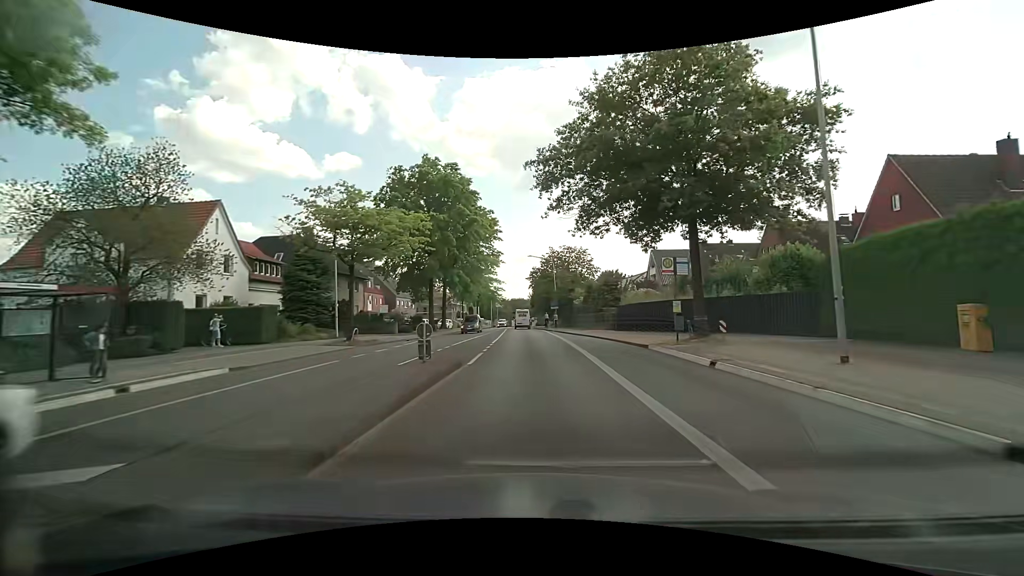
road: secondary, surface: asphalt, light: Day
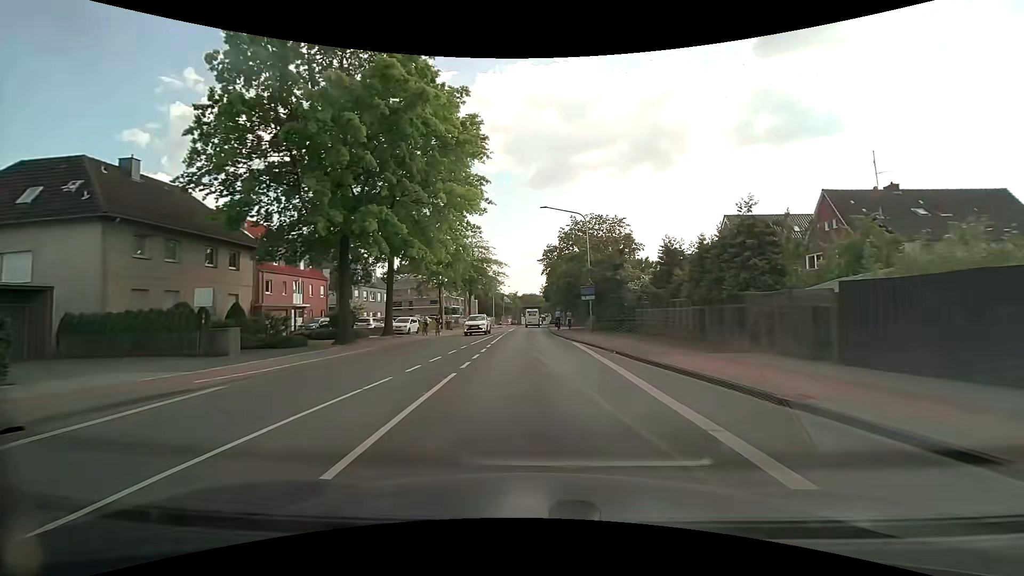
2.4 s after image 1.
(-0.5, +28.5) m; -1°
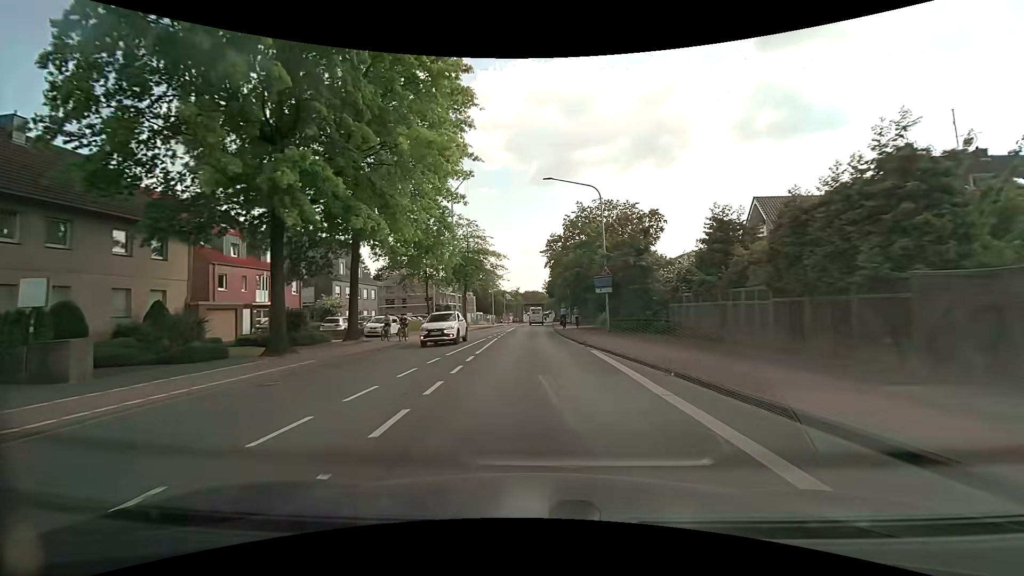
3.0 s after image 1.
(0.0, +7.4) m; 0°
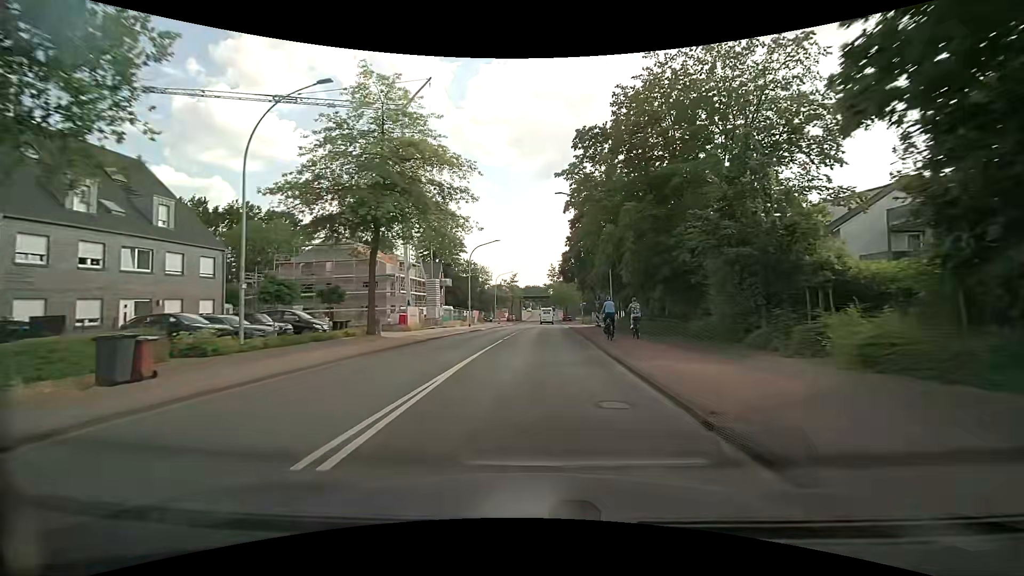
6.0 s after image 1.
(-0.4, +37.3) m; 0°
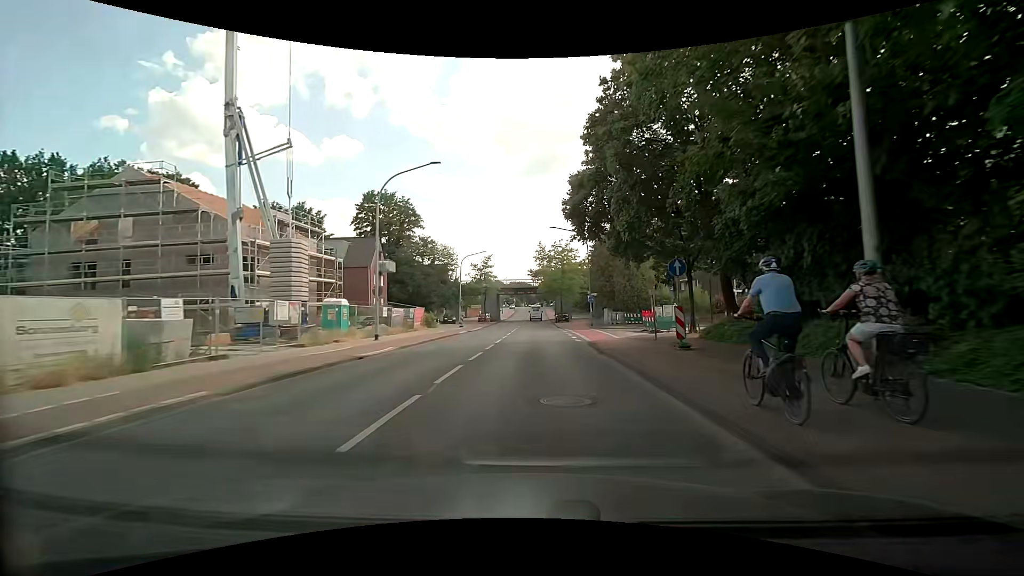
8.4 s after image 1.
(+0.6, +28.9) m; +2°
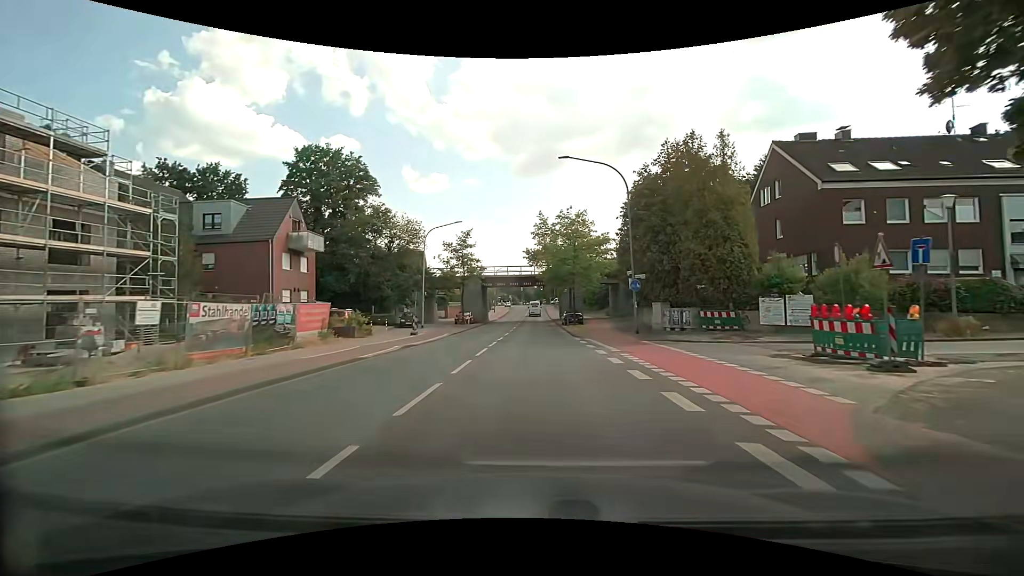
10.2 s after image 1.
(0.0, +21.4) m; 0°
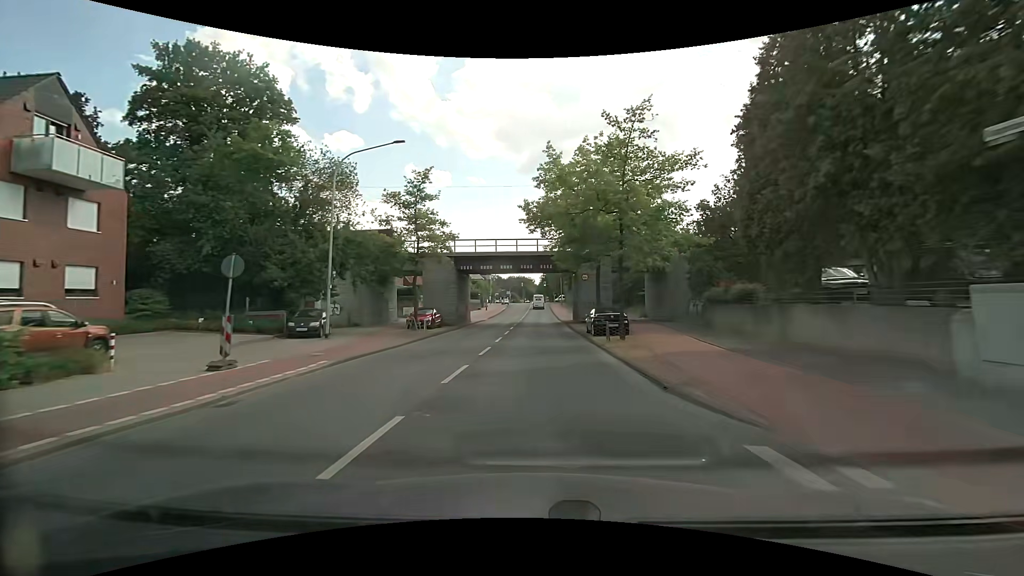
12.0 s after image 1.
(-0.1, +21.4) m; -1°
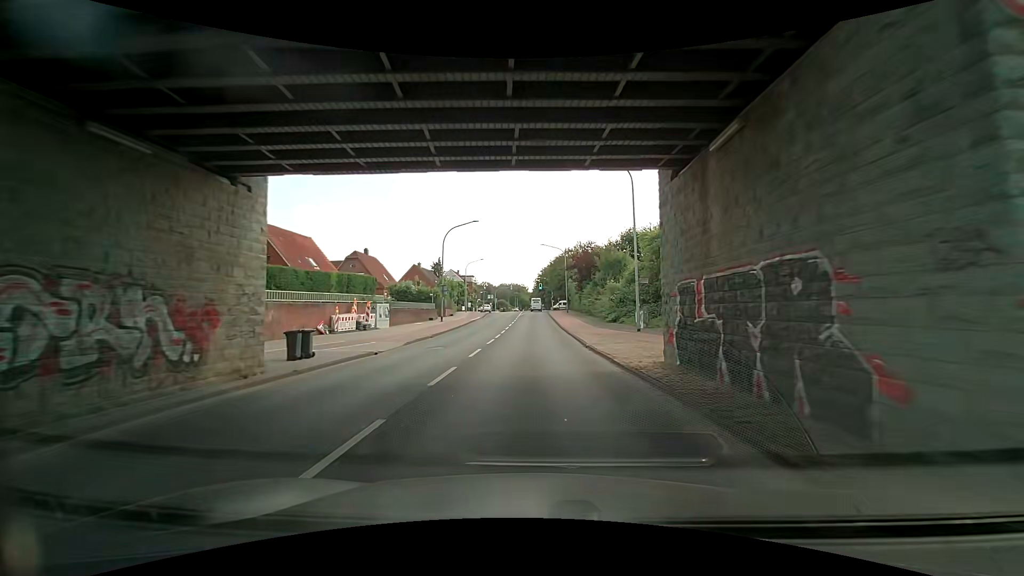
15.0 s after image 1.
(+0.3, +35.9) m; +2°
(0, +10) (-1, +20) (-1, +30) (-1, +40) (-1, +50) (-1, +60) (-1, +70) (-1, +80) (-1, +90) (-1, +100) m
